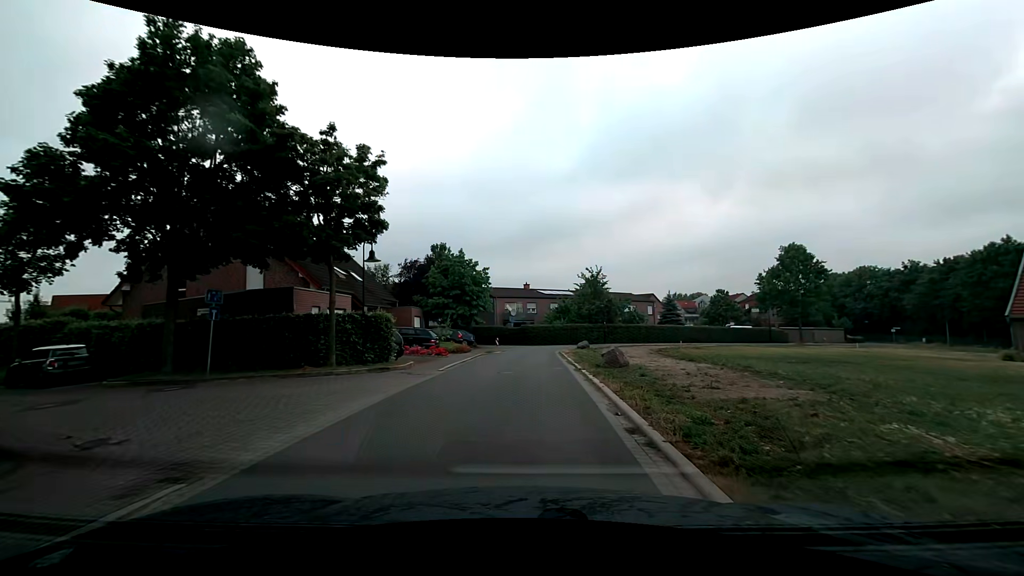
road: residential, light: Day
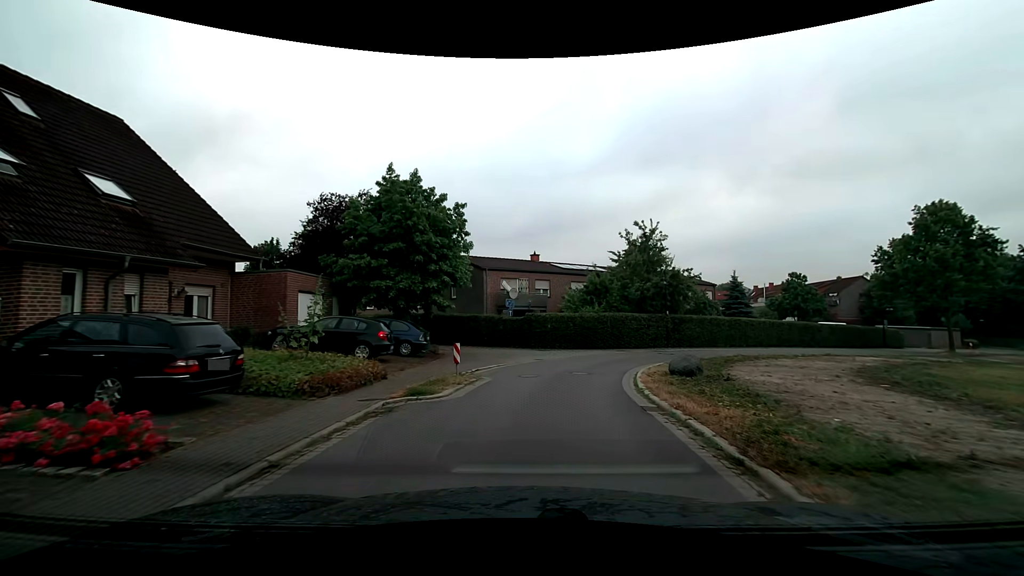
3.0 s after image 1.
(+0.1, +21.9) m; -1°
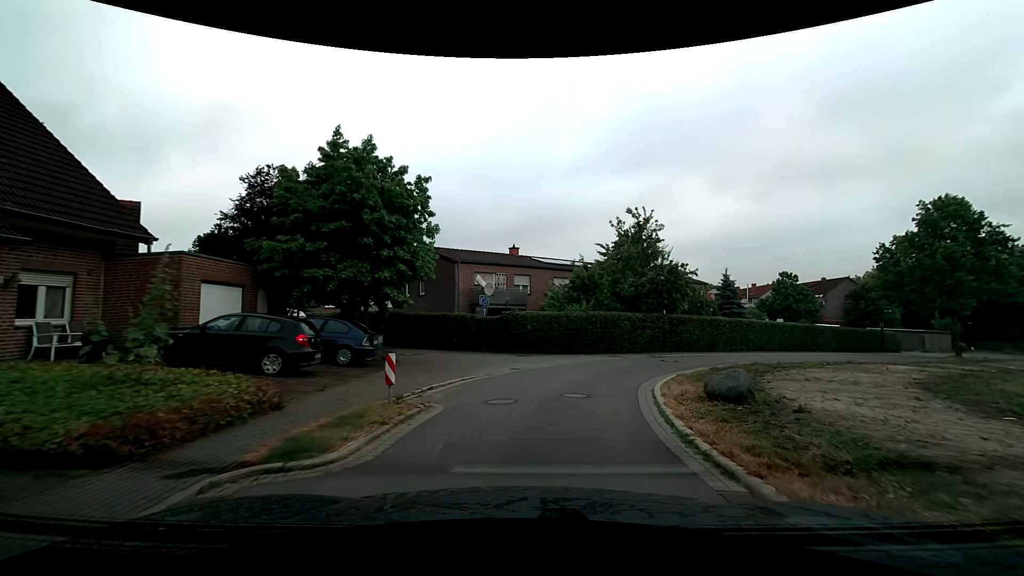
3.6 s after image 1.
(0.0, +4.3) m; +2°
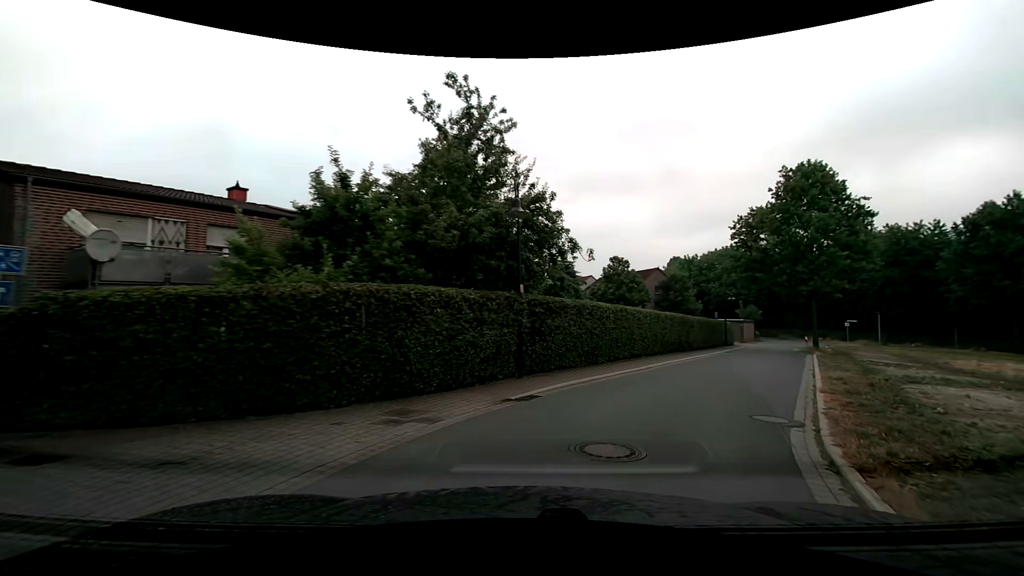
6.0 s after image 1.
(+2.4, +16.2) m; +21°
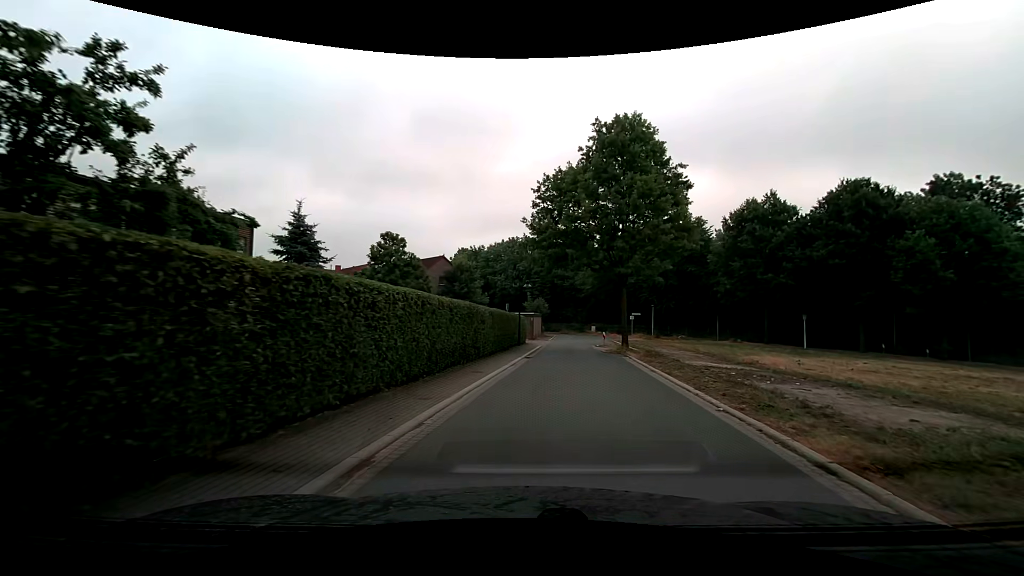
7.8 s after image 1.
(+3.0, +12.1) m; +25°
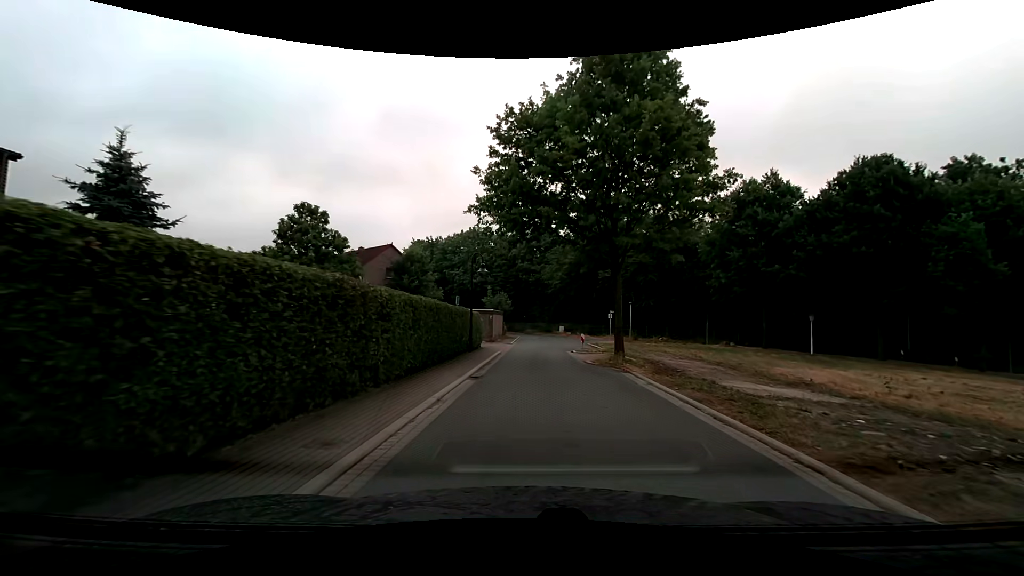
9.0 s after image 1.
(+0.4, +8.9) m; +4°
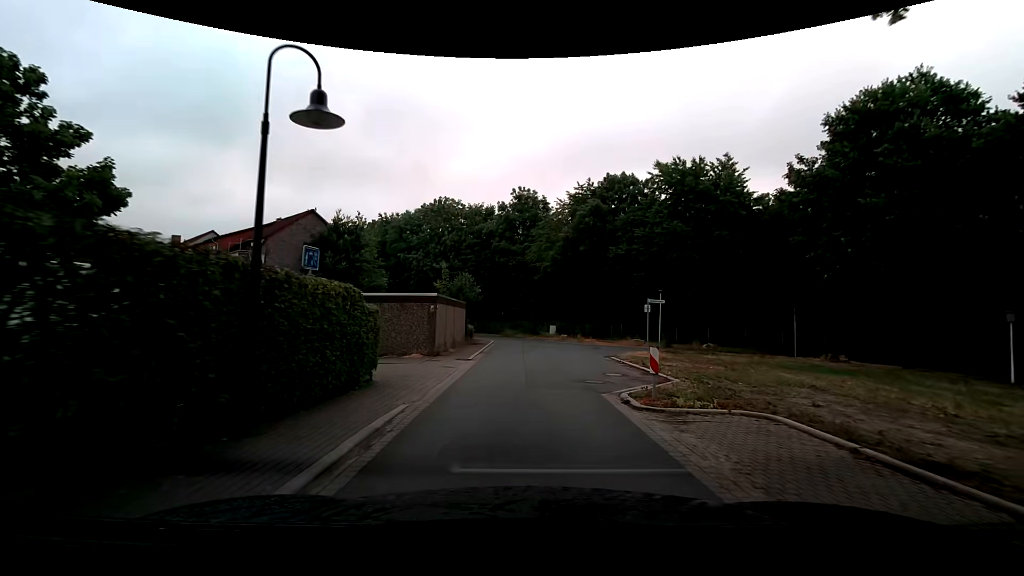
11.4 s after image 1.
(+0.4, +18.3) m; +2°
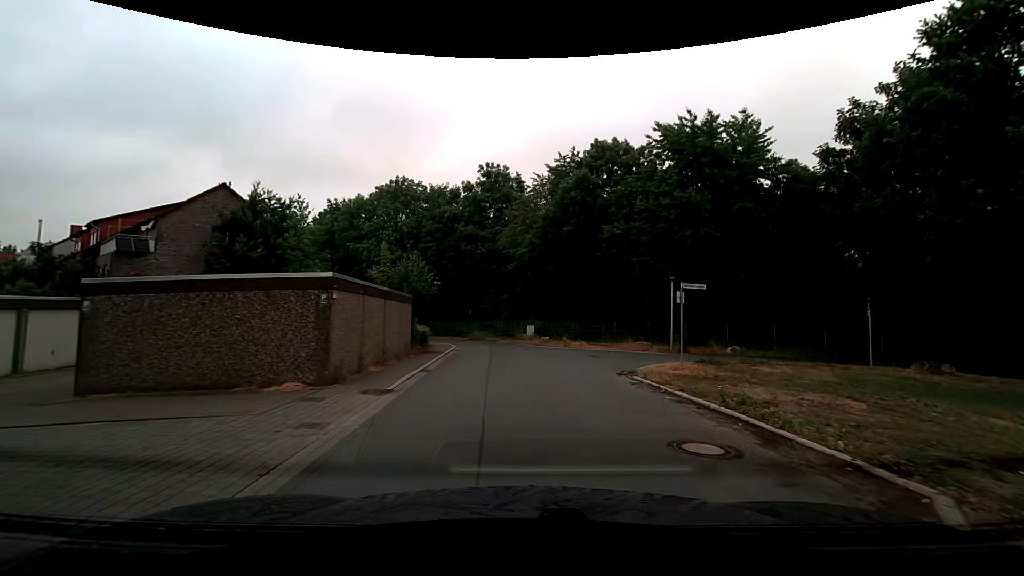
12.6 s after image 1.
(+0.1, +8.7) m; +3°
(+1, +10) (+1, +20) (0, +30) (-3, +39) (-10, +47) (-17, +54) (-25, +60) (-32, +66) (-40, +73) (-49, +78) m
